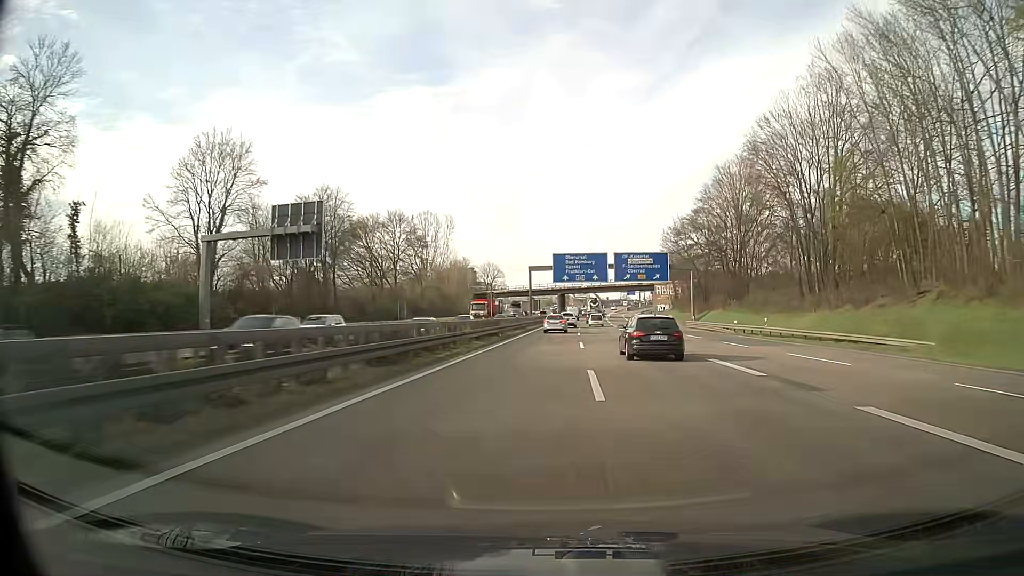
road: motorway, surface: asphalt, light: Day
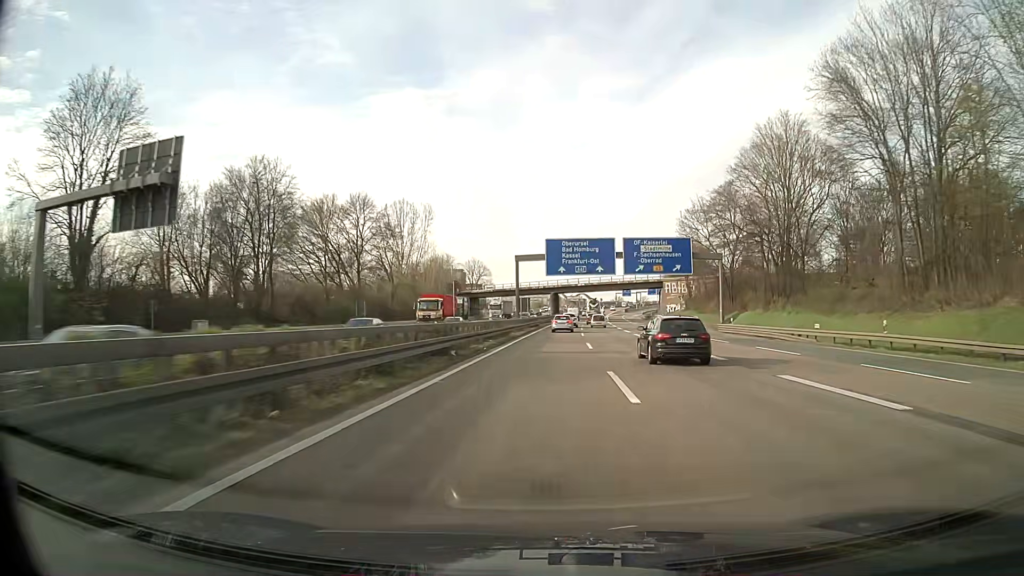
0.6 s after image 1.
(+0.1, +18.2) m; +1°
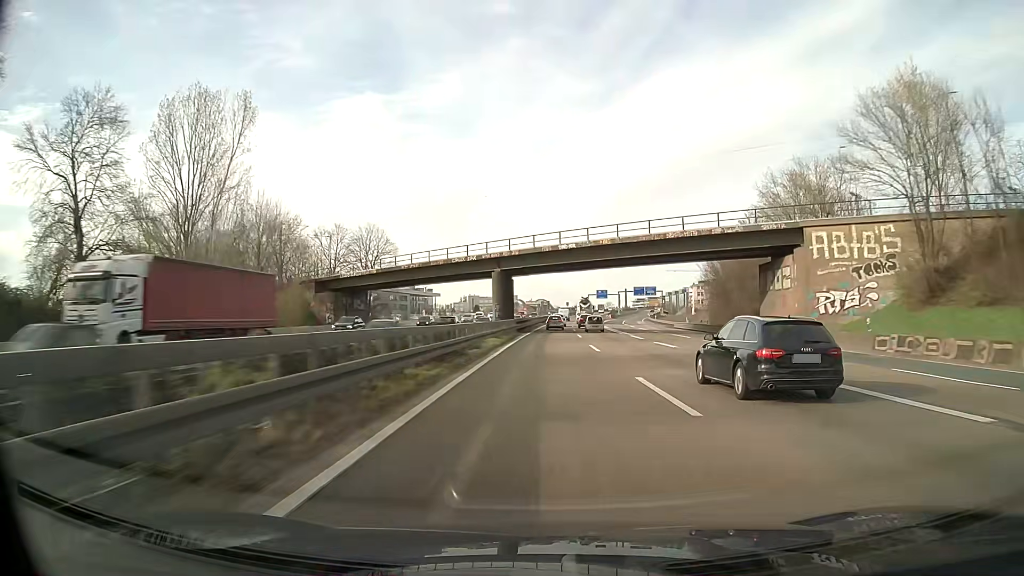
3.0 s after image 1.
(+2.2, +73.9) m; +3°
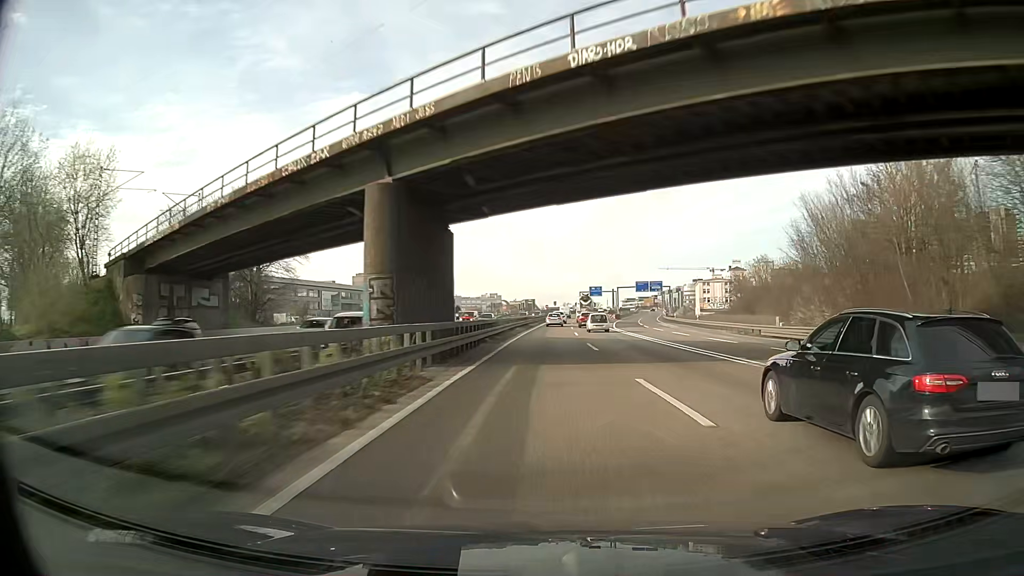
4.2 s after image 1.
(+0.6, +37.4) m; +1°
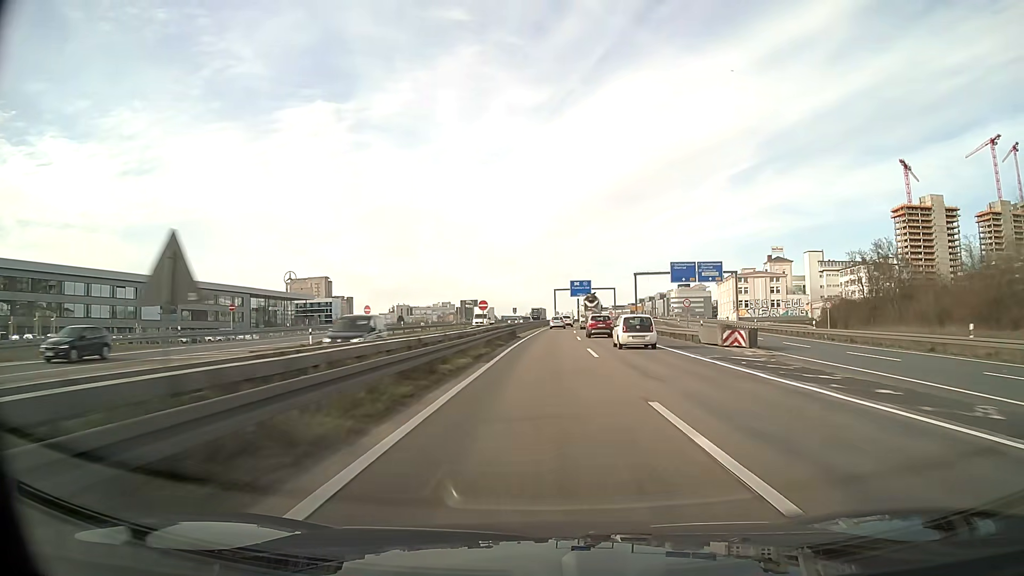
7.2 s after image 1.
(+2.6, +94.0) m; +3°
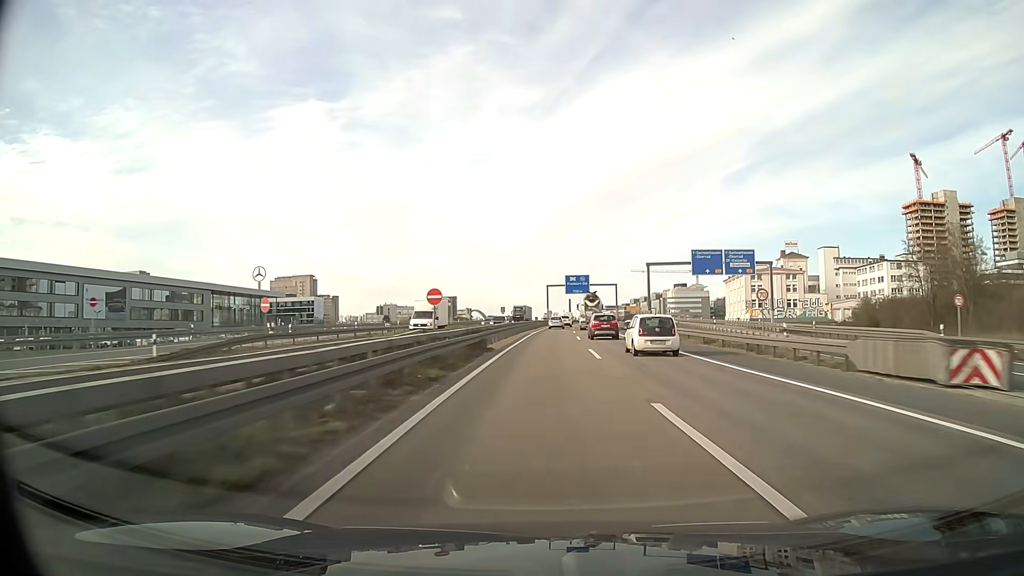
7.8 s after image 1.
(+0.1, +18.9) m; +1°
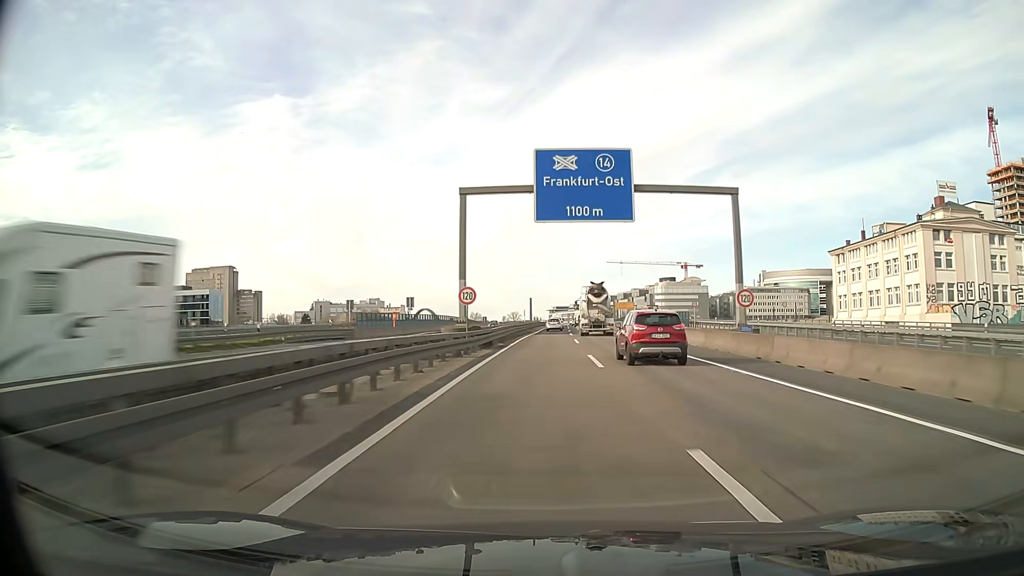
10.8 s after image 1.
(+3.1, +94.6) m; +3°
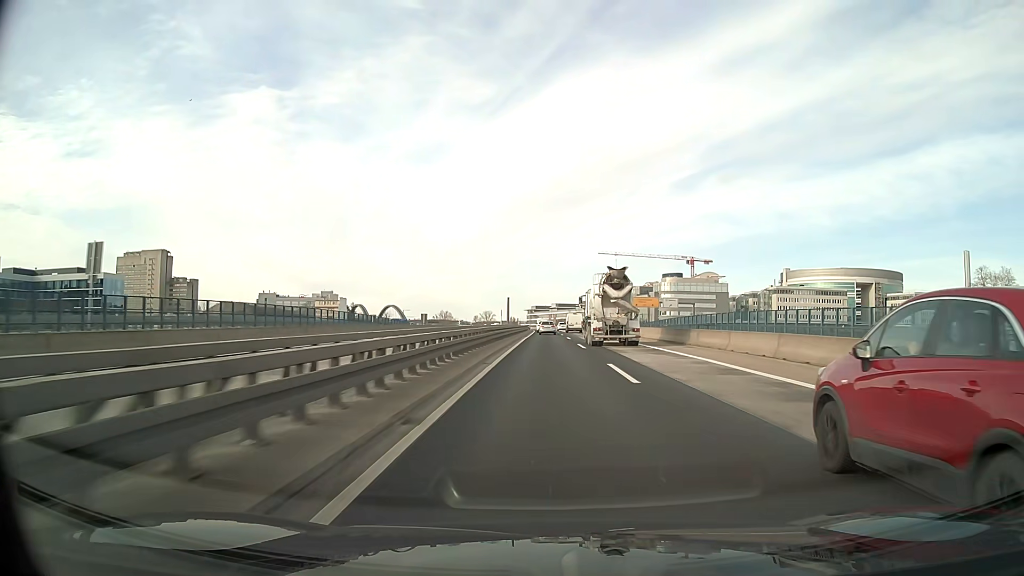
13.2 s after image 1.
(+1.1, +76.0) m; +2°
(0, +10) (0, +20) (0, +30) (0, +40) (0, +50) (0, +60) (0, +70) (+1, +80) (+1, +90) (+1, +100) m
